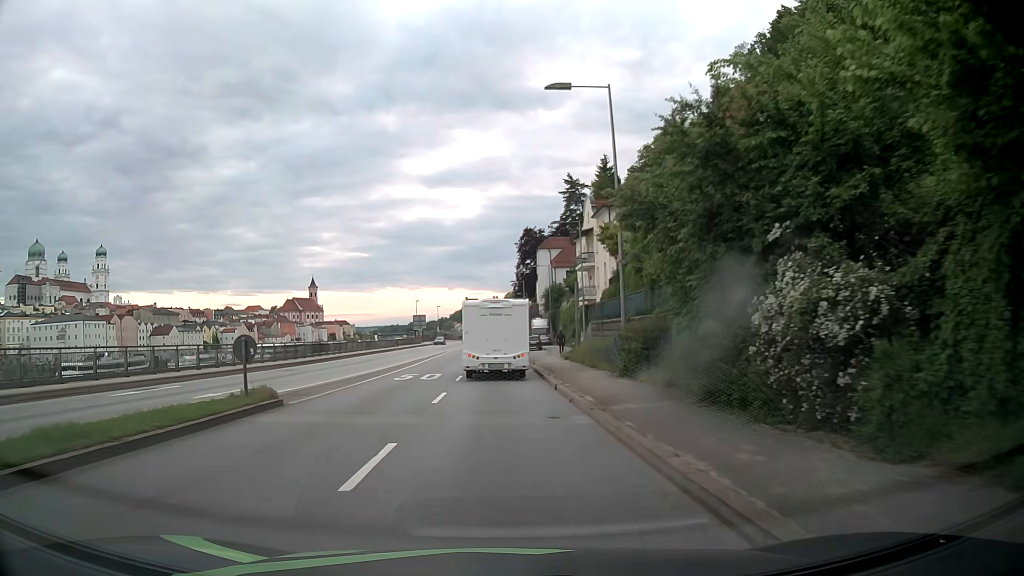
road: primary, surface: asphalt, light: Day
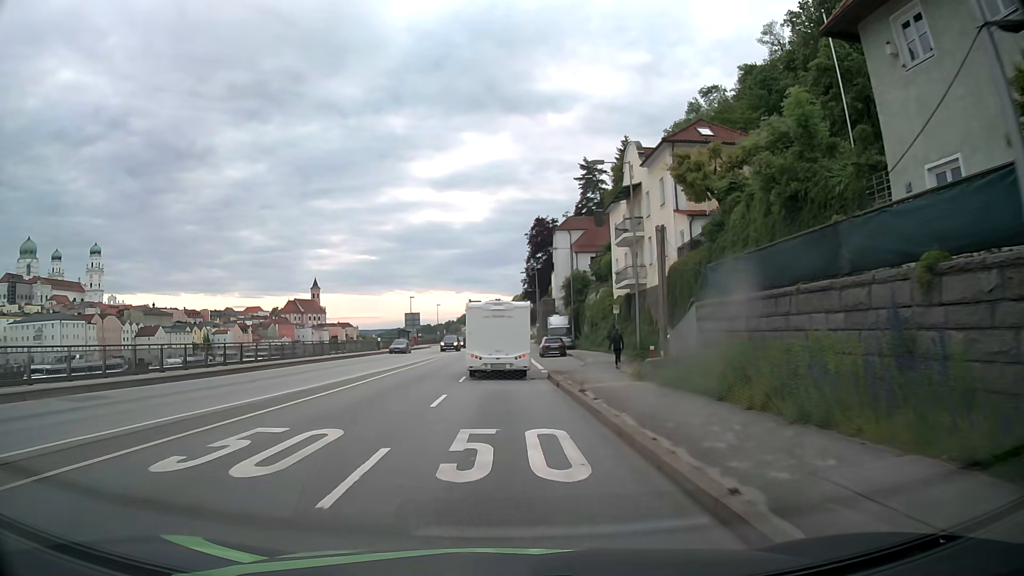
(-0.2, +18.8) m; -1°
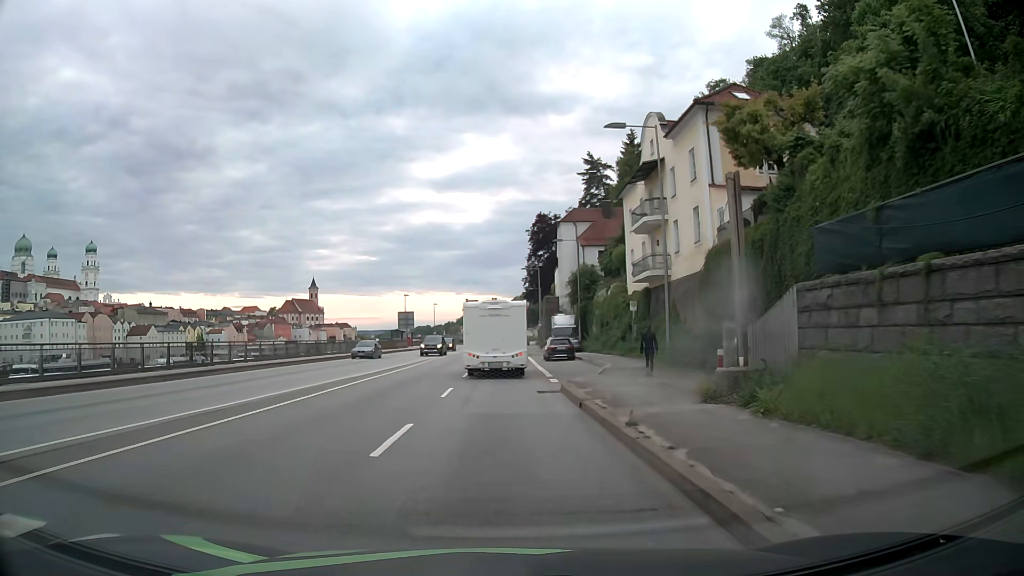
(0.0, +6.4) m; 0°
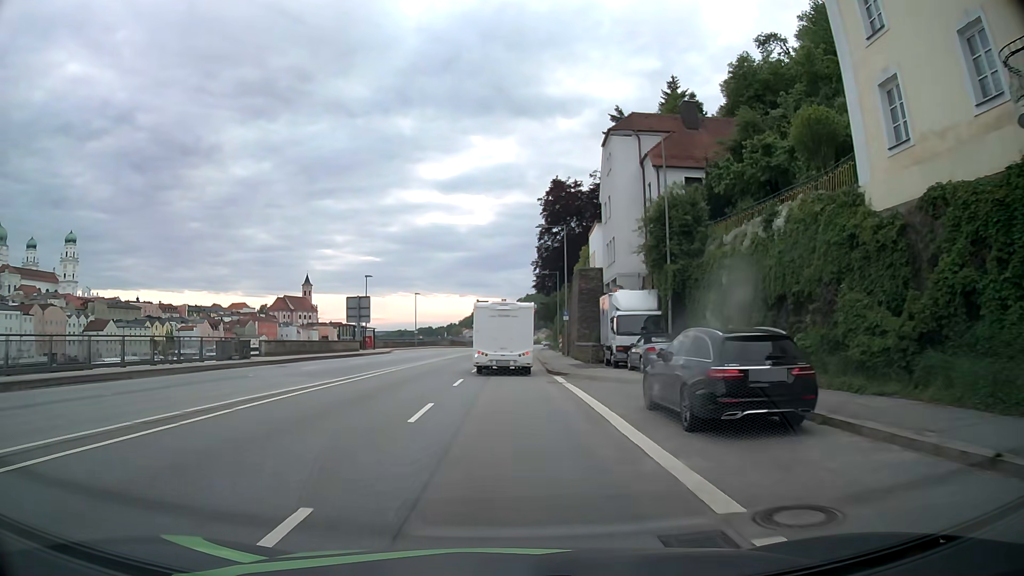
(+0.2, +33.1) m; 0°
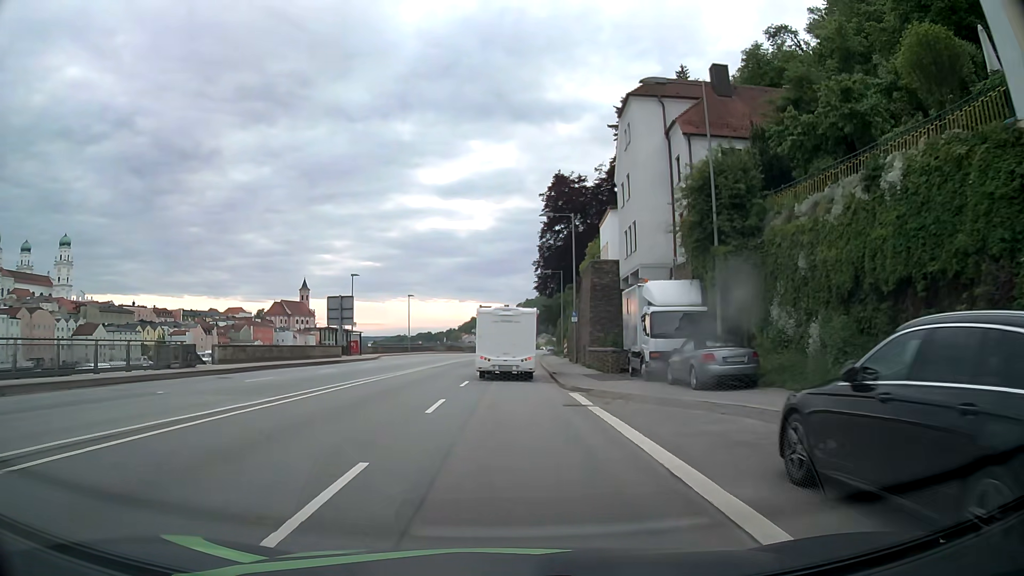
(0.0, +6.8) m; 0°
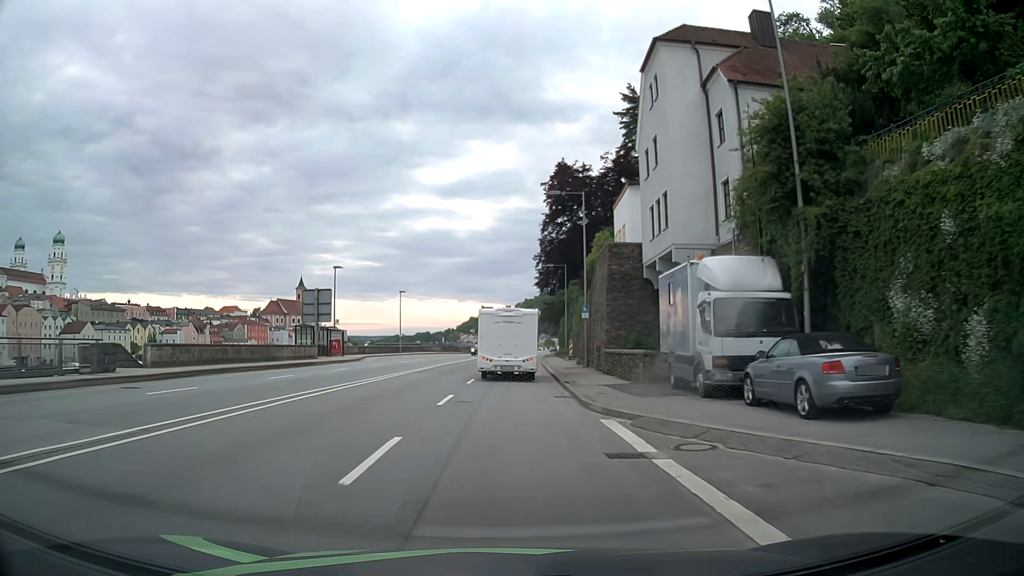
(0.0, +6.8) m; 0°
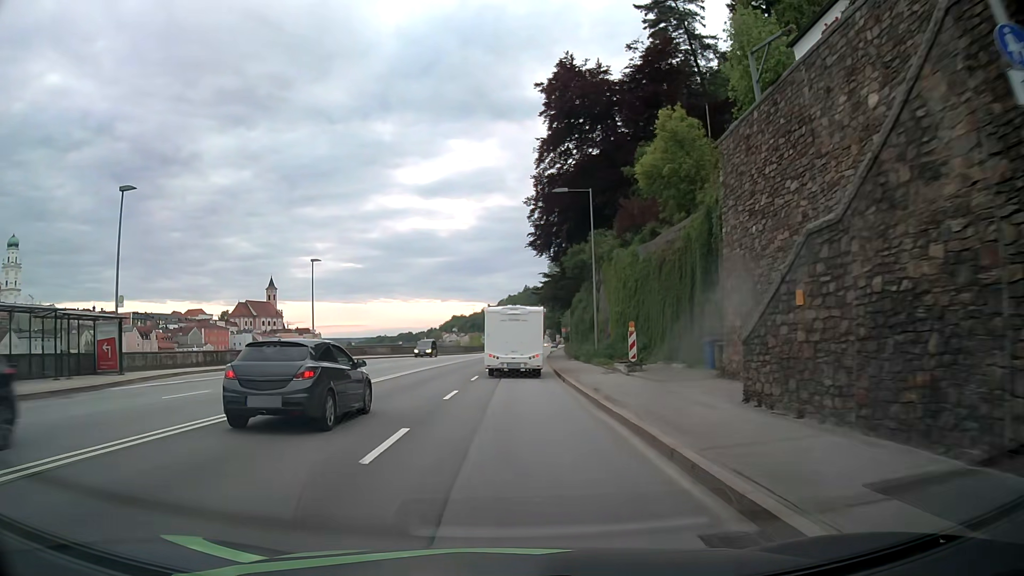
(+0.4, +35.2) m; +2°
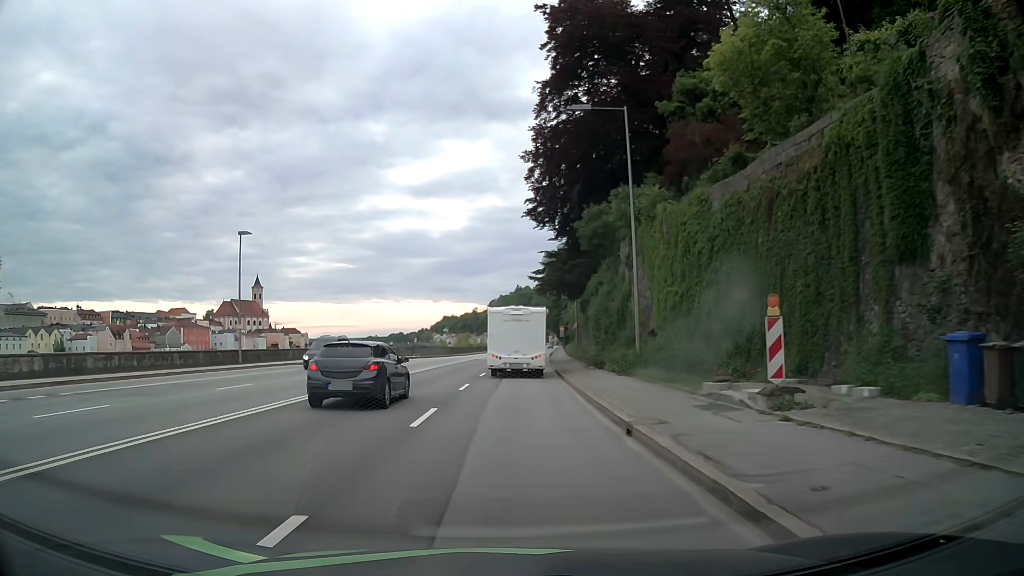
(0.0, +14.5) m; +1°
(0, +10) (0, +20) (0, +30) (+1, +40) (+1, +50) (+2, +60) (+2, +70) (+3, +80) (+4, +90) (+4, +100) m
